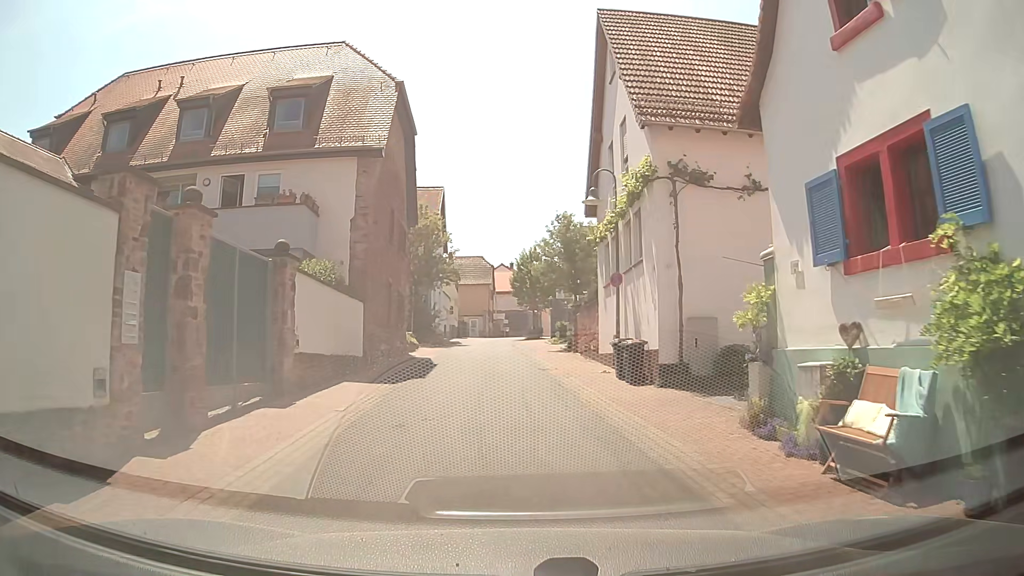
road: residential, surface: asphalt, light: Day
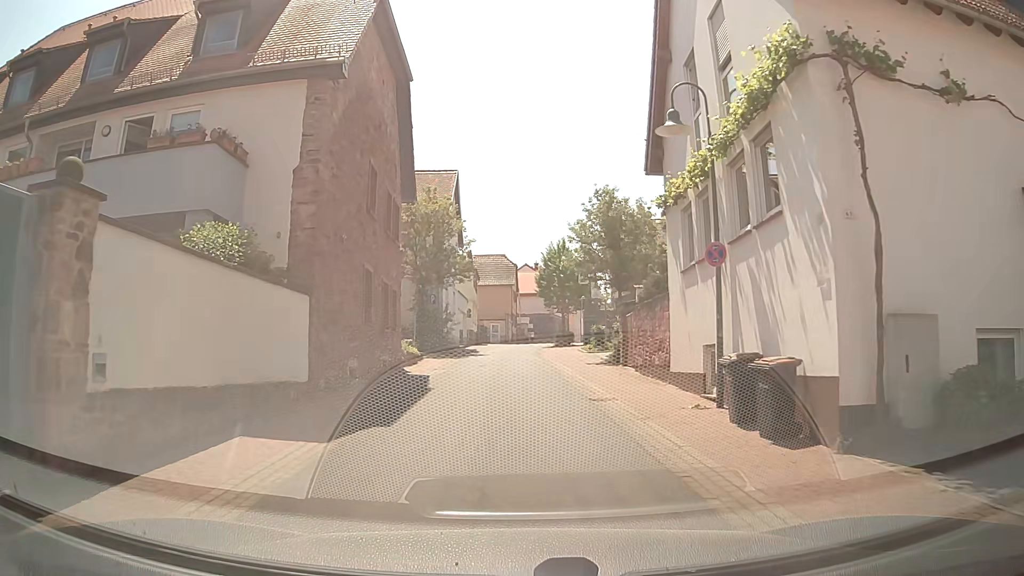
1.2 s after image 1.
(0.0, +7.4) m; -1°
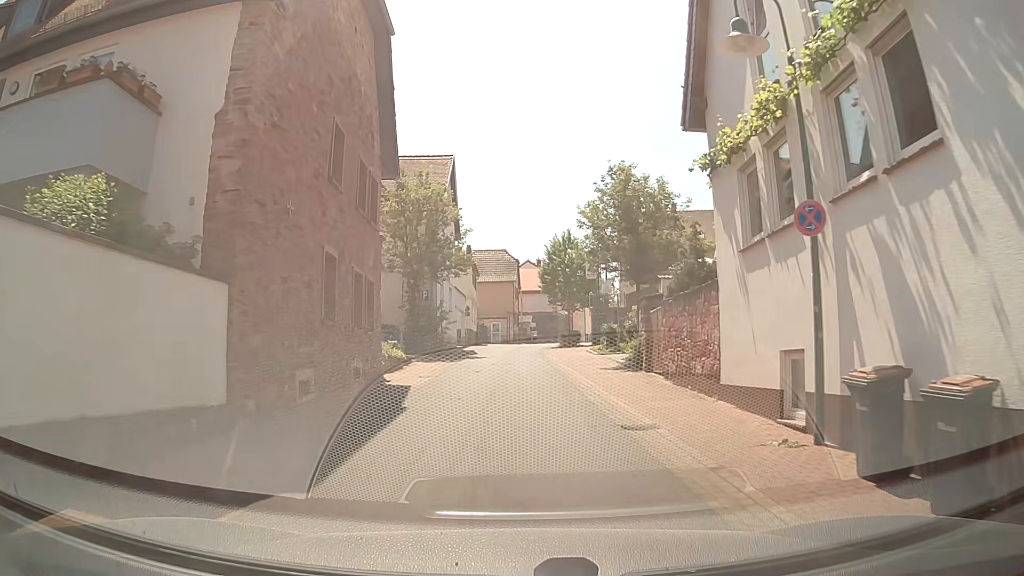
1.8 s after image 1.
(-0.1, +3.7) m; -1°
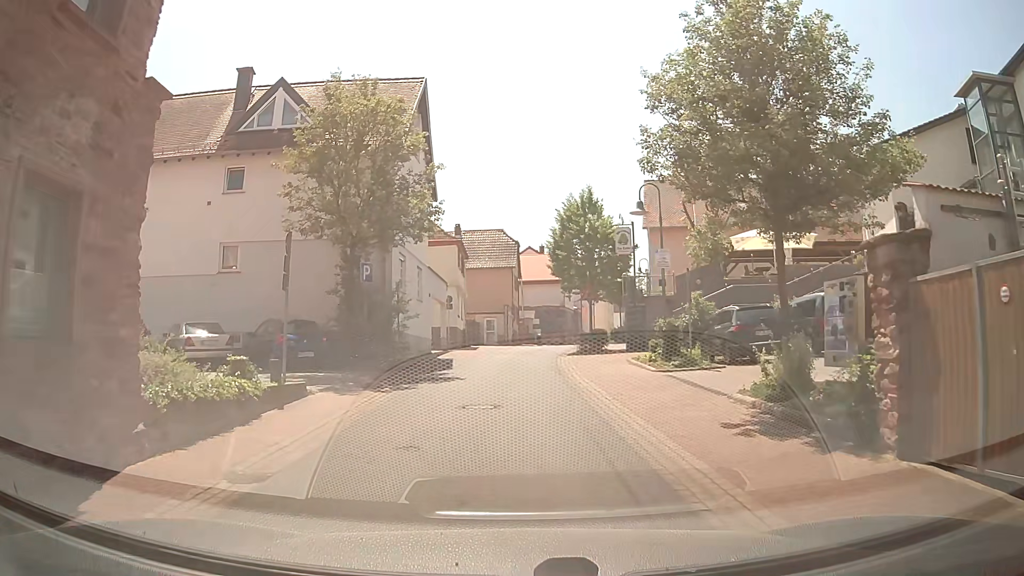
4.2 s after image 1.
(0.0, +12.8) m; +1°
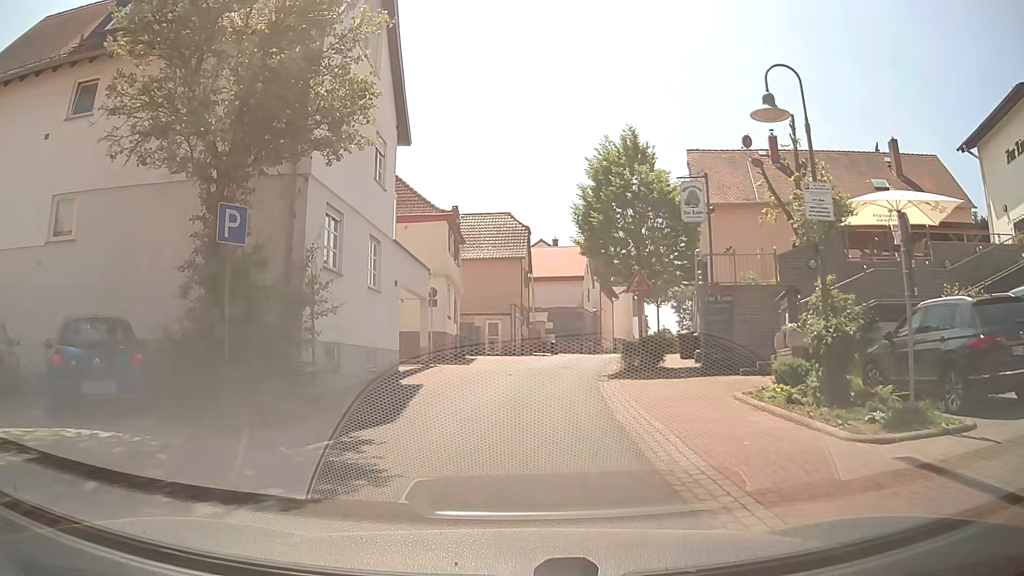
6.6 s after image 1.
(-0.1, +10.5) m; -1°
(0, +10) (+1, +20) (+2, +30) (+5, +40) (+7, +49) (+10, +59) (+12, +69) (+15, +78) (+17, +88) (+20, +98) m
